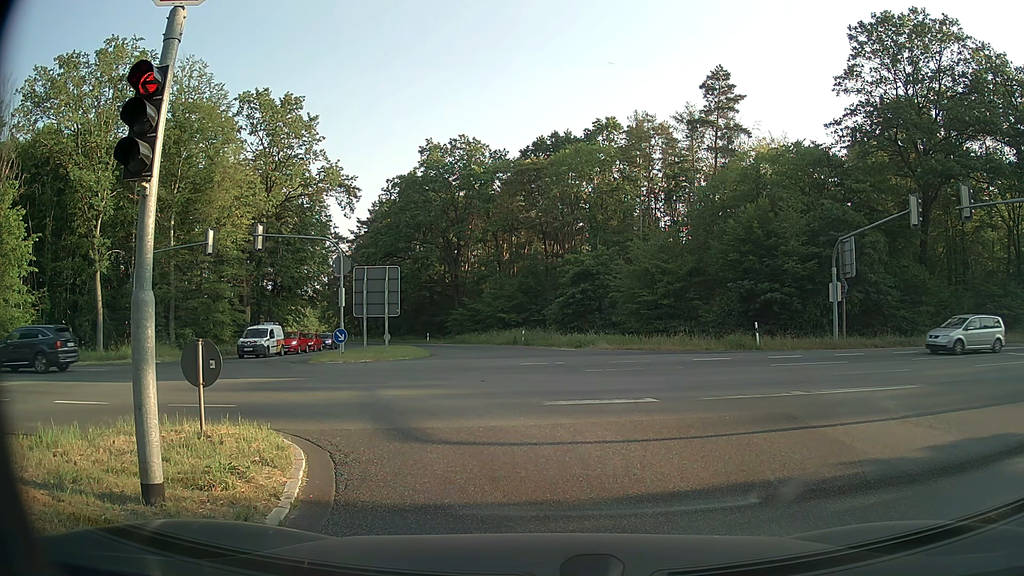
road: secondary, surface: asphalt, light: Day
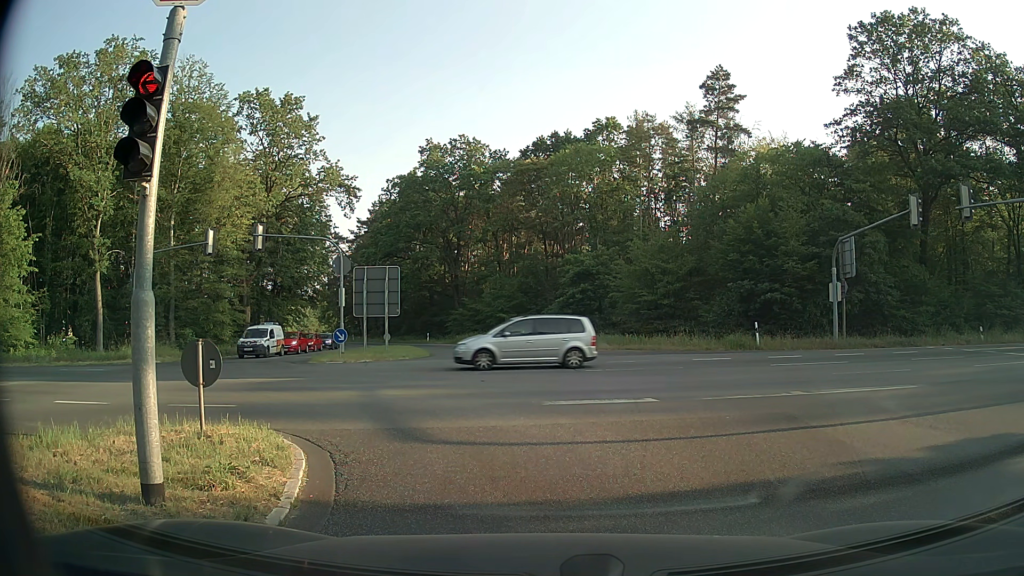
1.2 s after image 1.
(0.0, 0.0) m; 0°
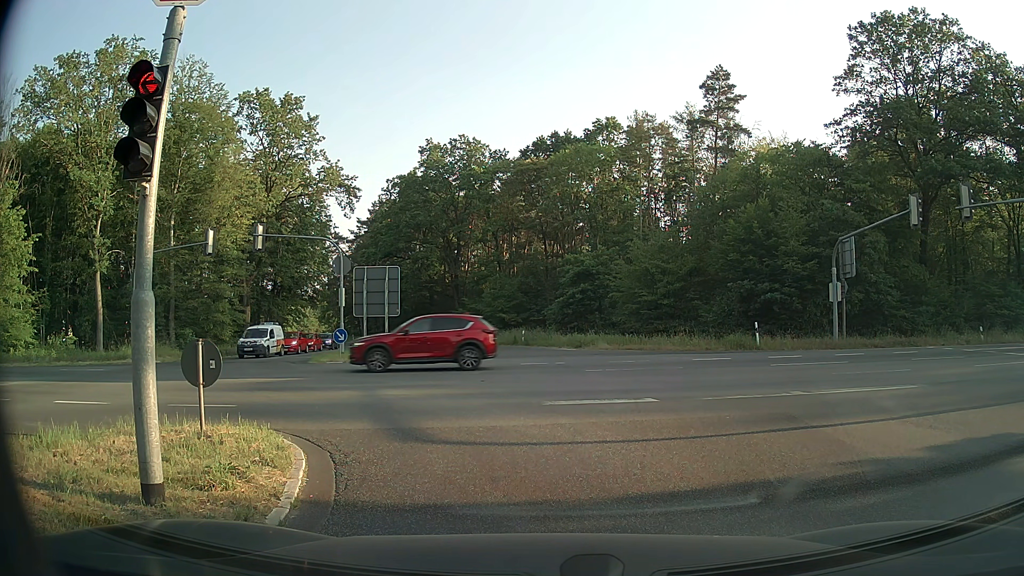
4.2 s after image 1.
(0.0, 0.0) m; 0°
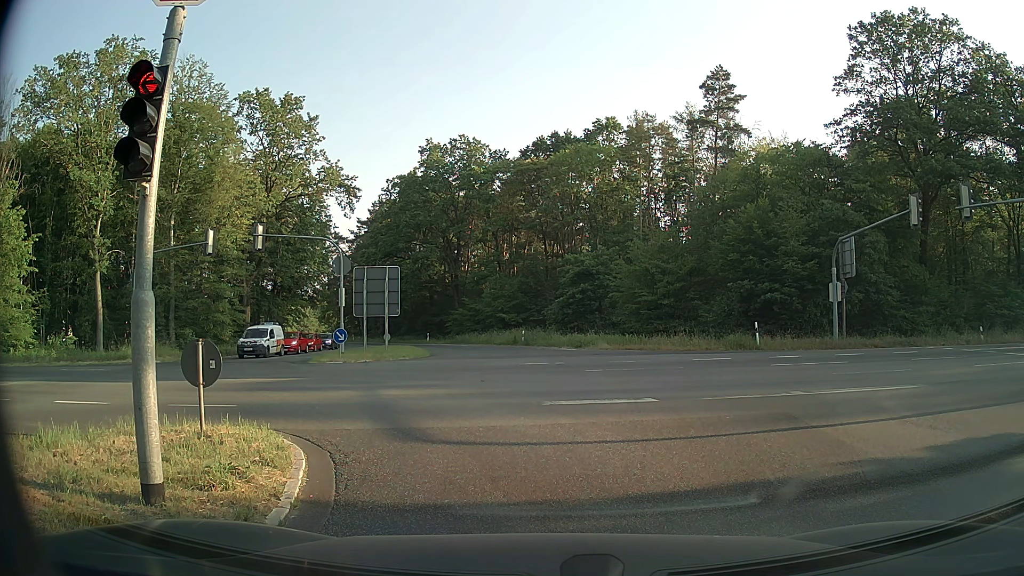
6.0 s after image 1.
(0.0, 0.0) m; 0°
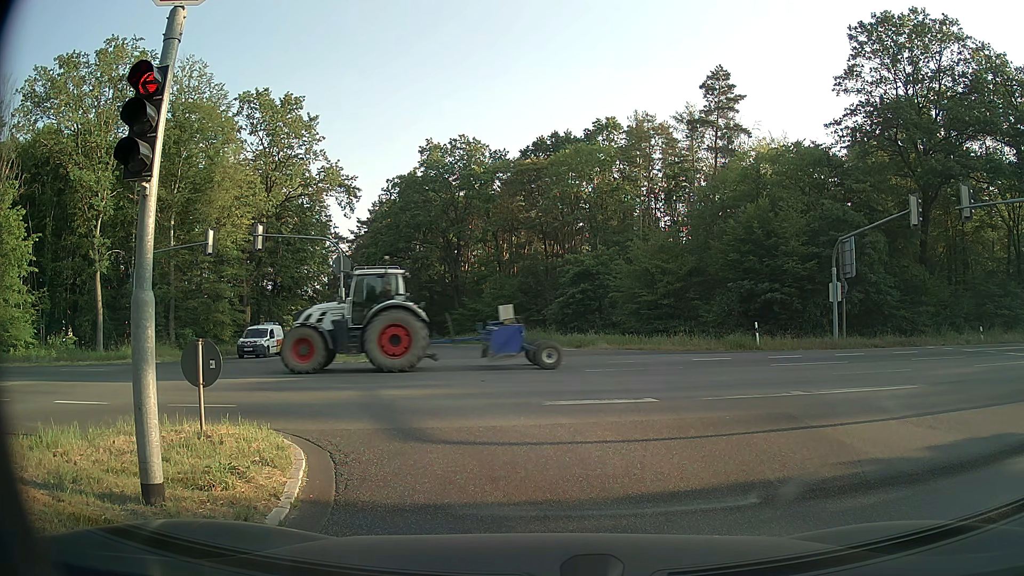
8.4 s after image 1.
(0.0, 0.0) m; 0°
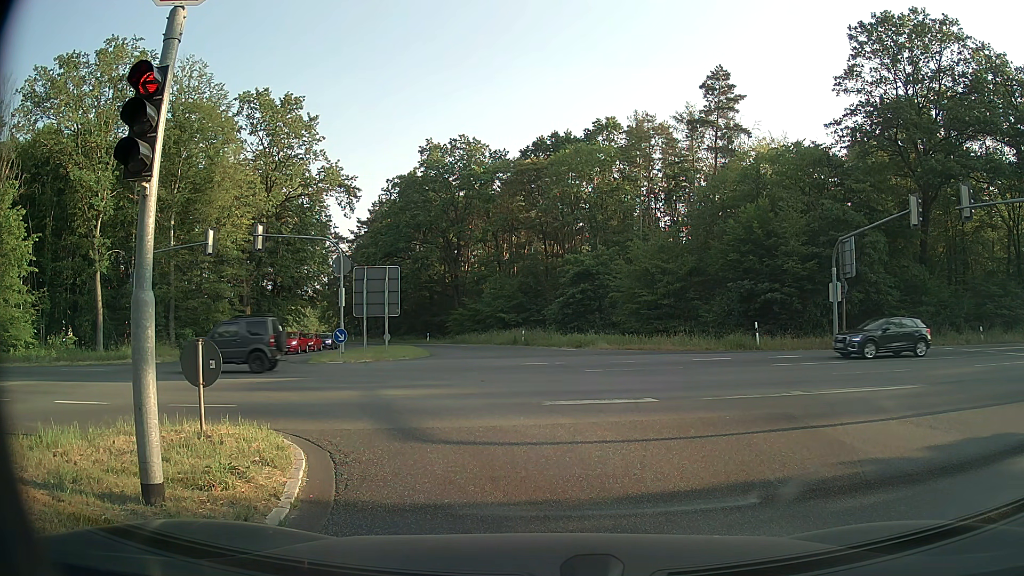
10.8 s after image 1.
(0.0, 0.0) m; 0°
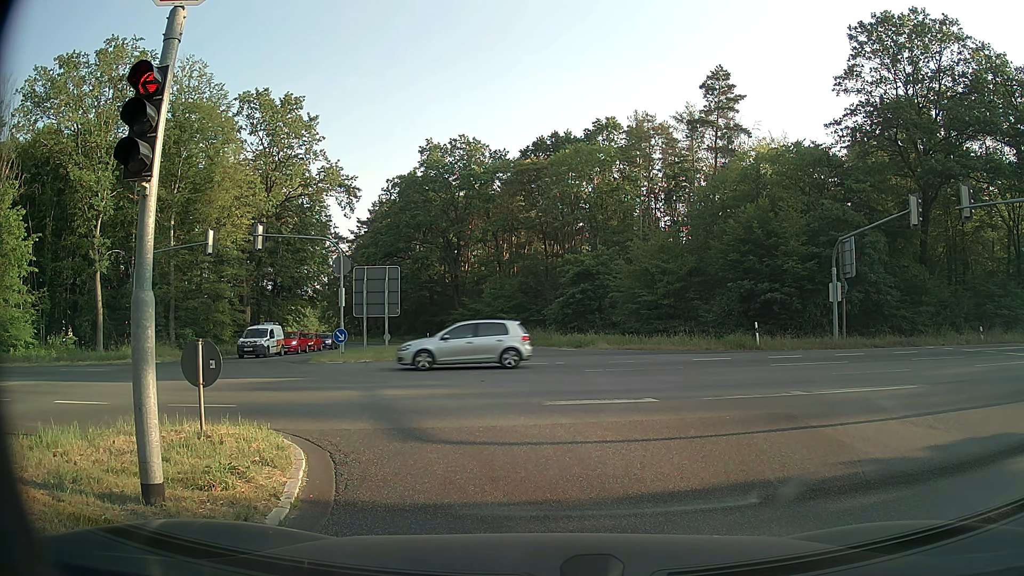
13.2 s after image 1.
(0.0, 0.0) m; 0°
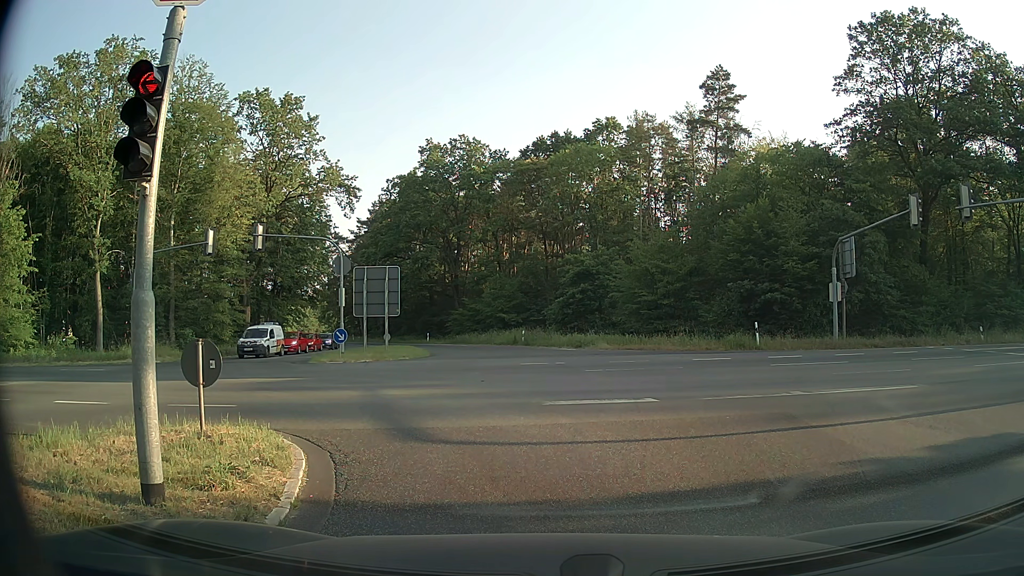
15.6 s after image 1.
(0.0, 0.0) m; 0°
